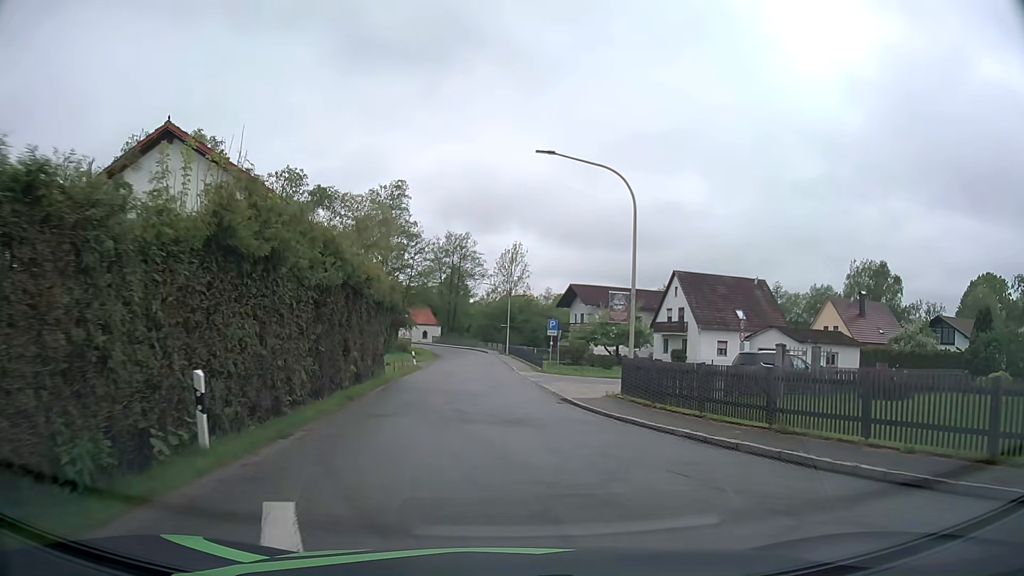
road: tertiary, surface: asphalt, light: Day
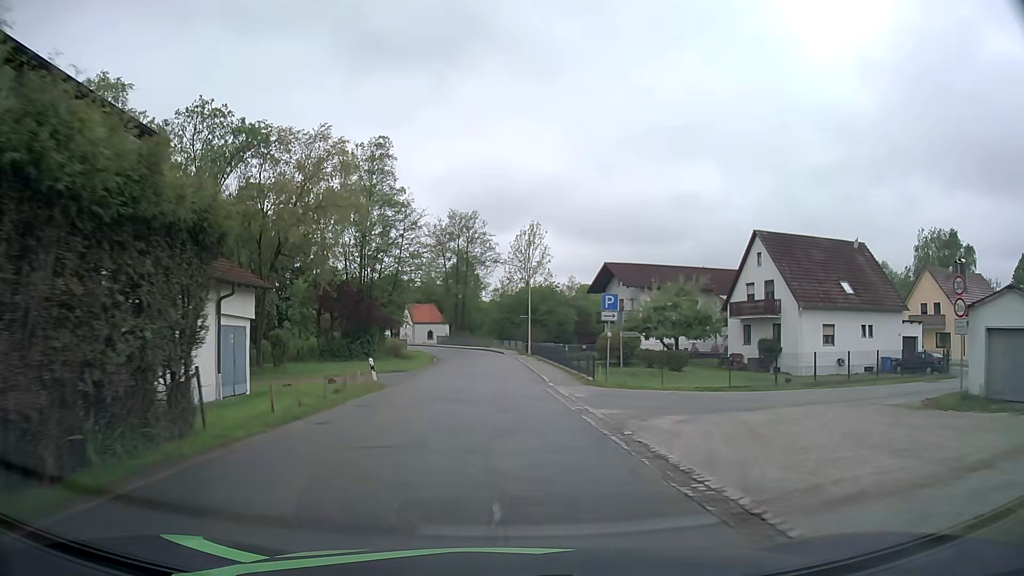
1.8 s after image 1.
(-0.2, +17.9) m; -2°
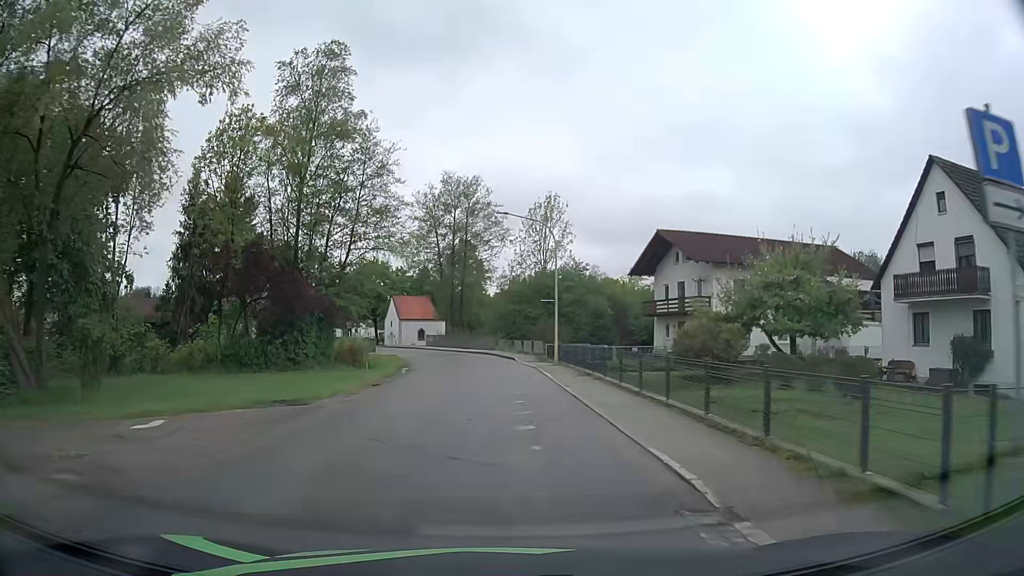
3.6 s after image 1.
(-0.1, +20.4) m; -1°
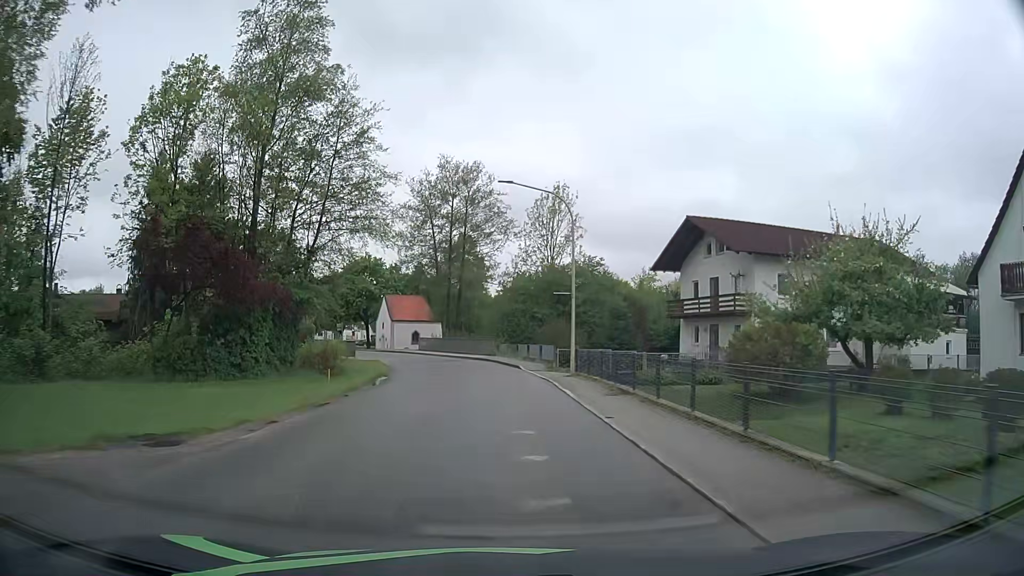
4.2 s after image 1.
(0.0, +7.1) m; 0°
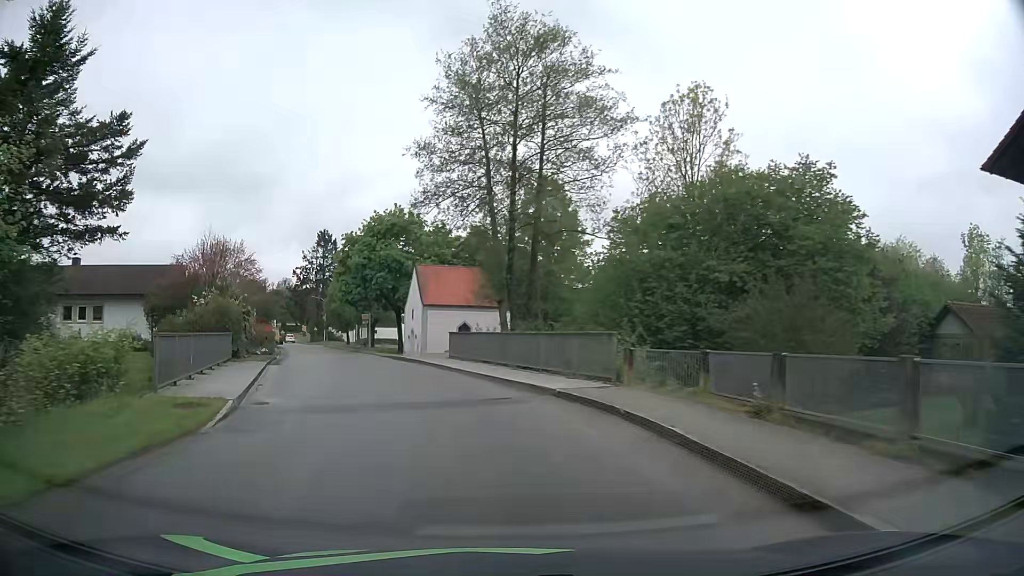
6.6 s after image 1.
(-1.0, +29.0) m; -7°
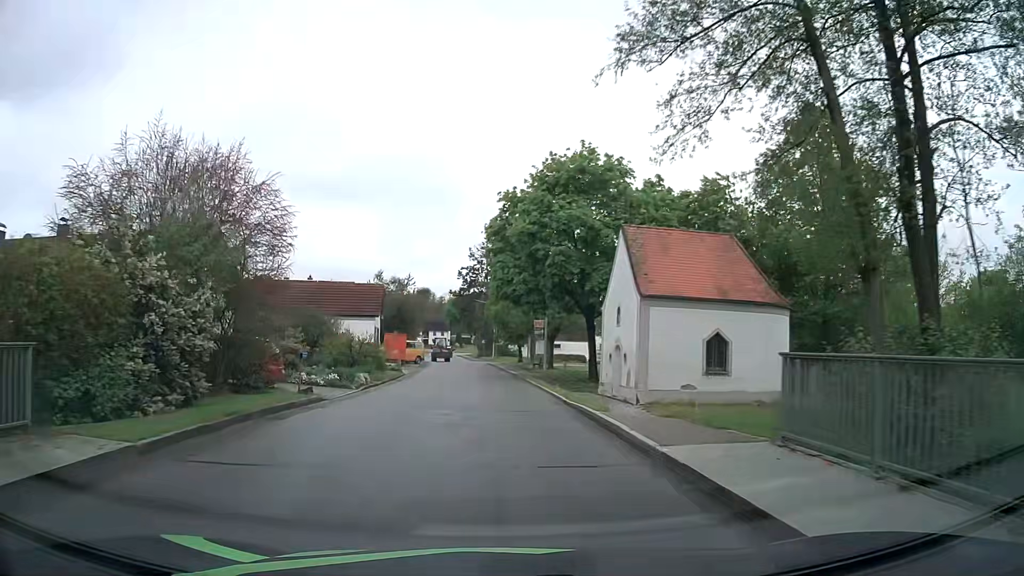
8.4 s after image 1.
(-3.3, +20.4) m; -17°
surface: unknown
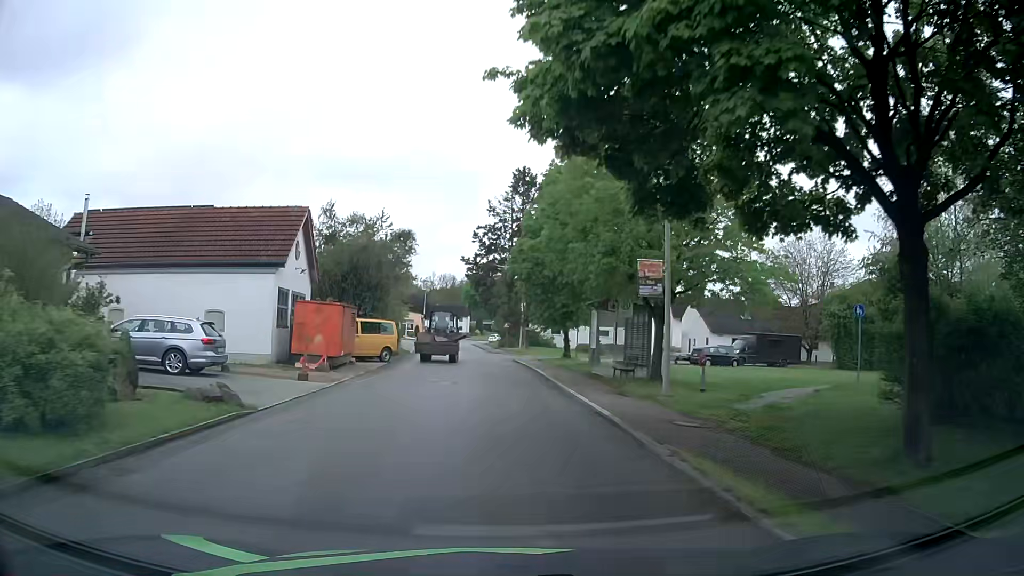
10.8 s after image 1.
(-0.8, +25.9) m; -2°
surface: asphalt
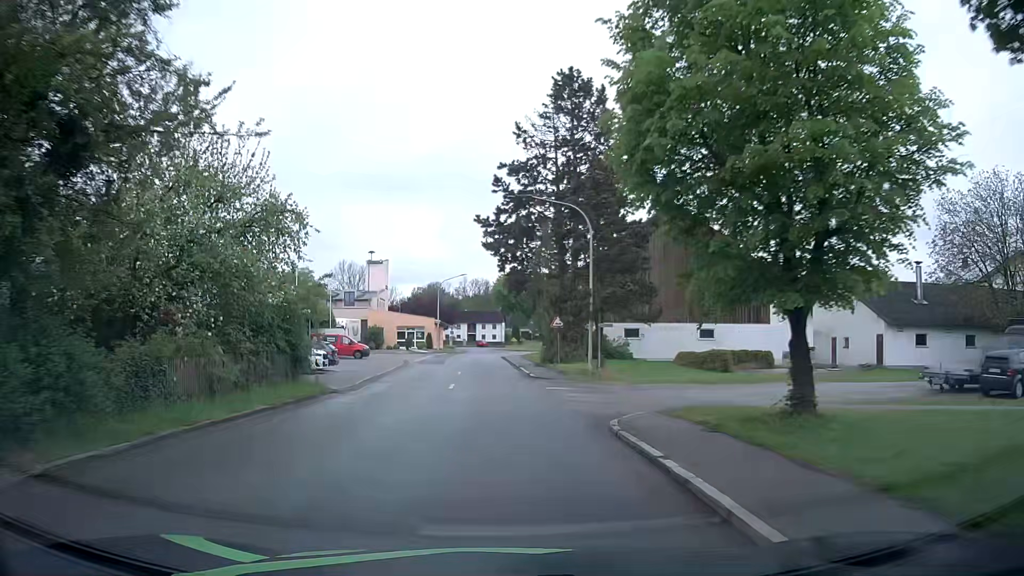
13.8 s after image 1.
(-0.5, +29.7) m; -3°
(0, +10) (-1, +20) (-1, +30) (-2, +40) (-2, +50) (-3, +60) (-2, +70) (0, +79) (+7, +87) (+17, +90) m
